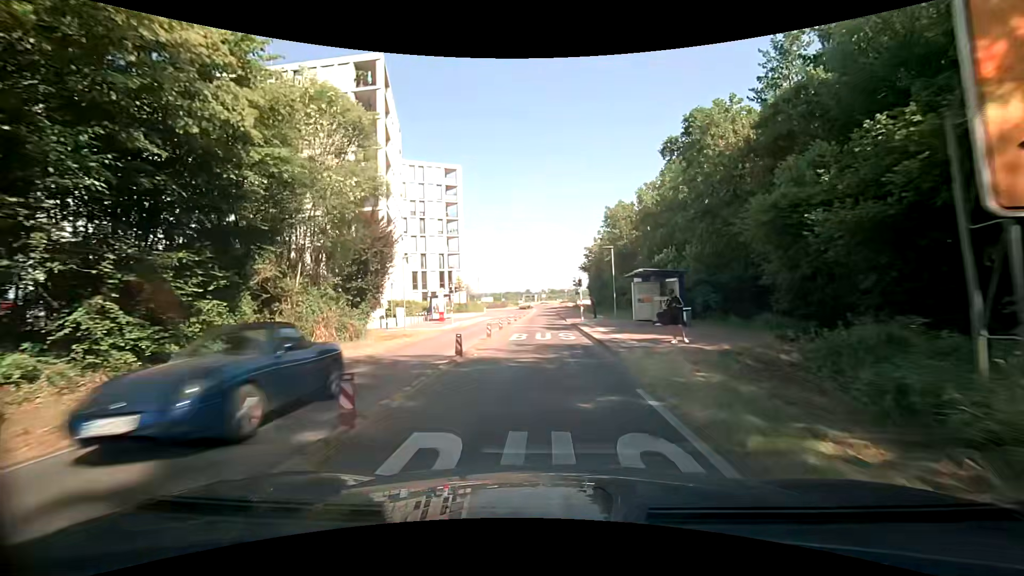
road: tertiary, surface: asphalt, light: Day
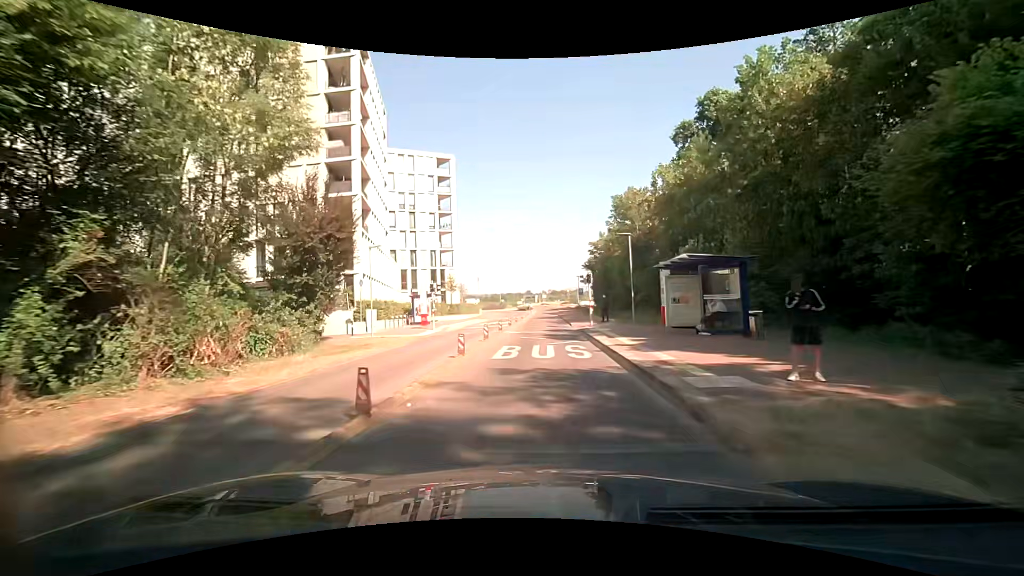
(0.0, +6.6) m; 0°
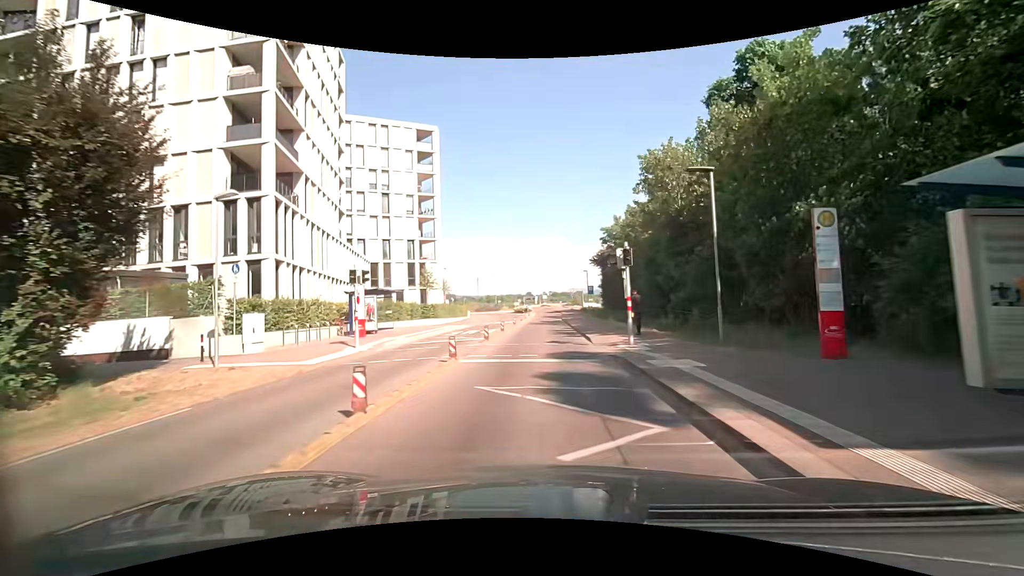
(-0.1, +13.1) m; 0°
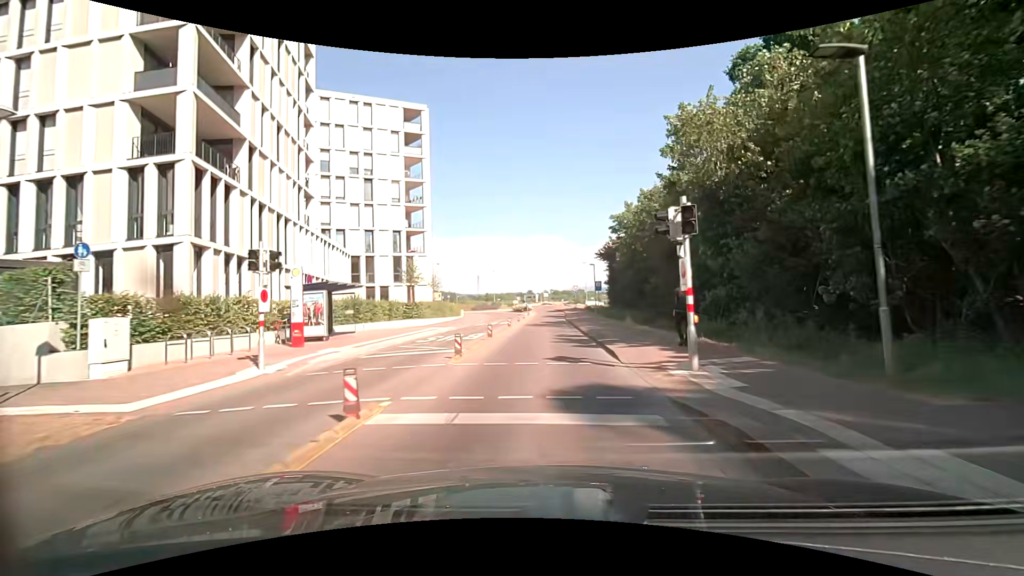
(0.0, +6.4) m; 0°
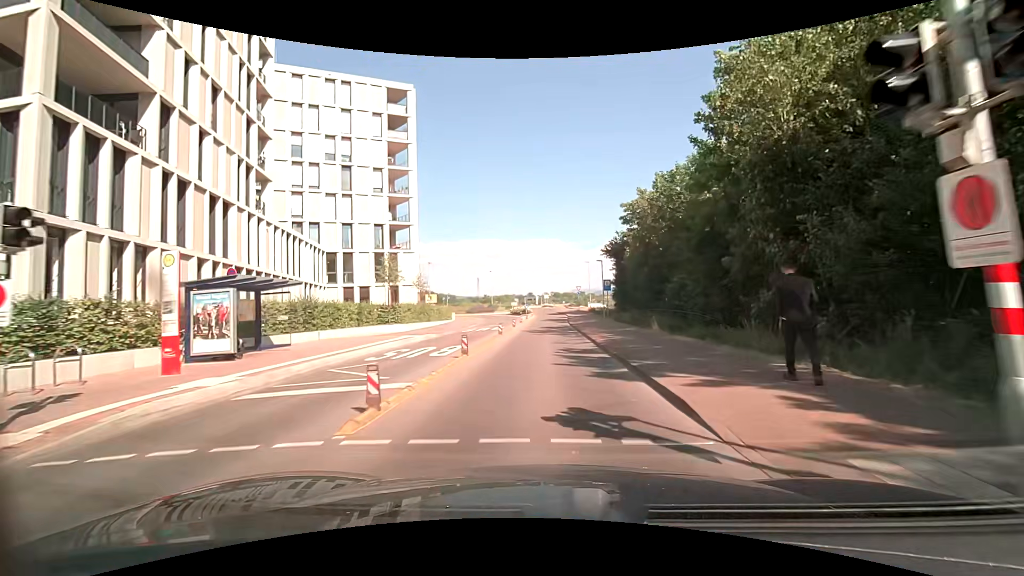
(0.0, +6.3) m; 0°
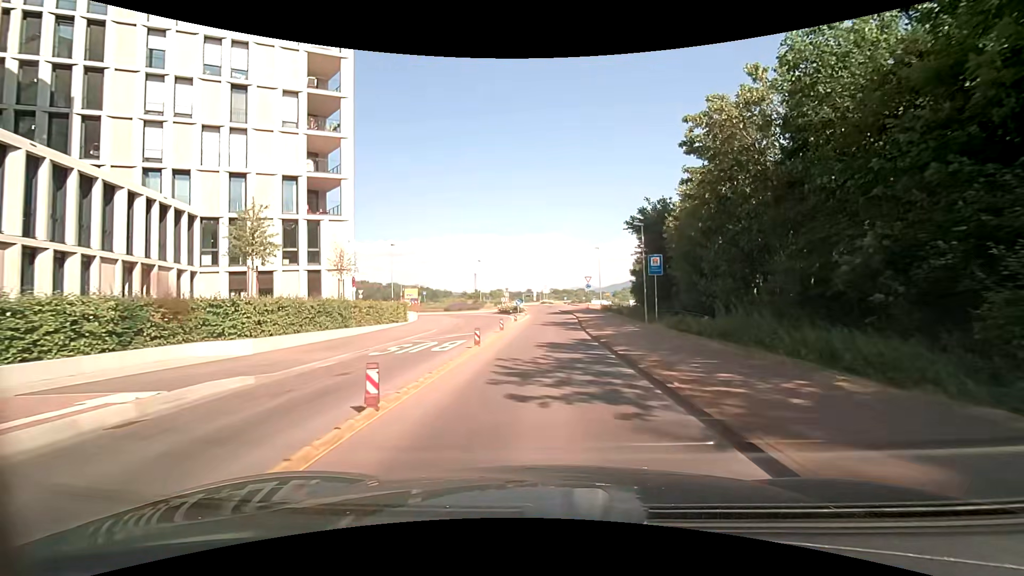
(-0.2, +17.4) m; -1°
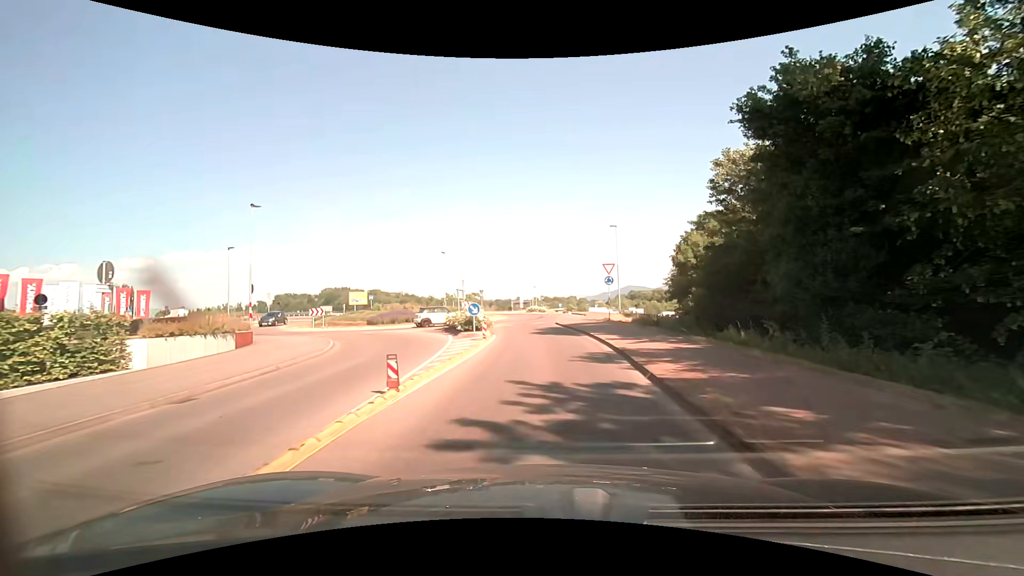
(+0.3, +25.0) m; +1°
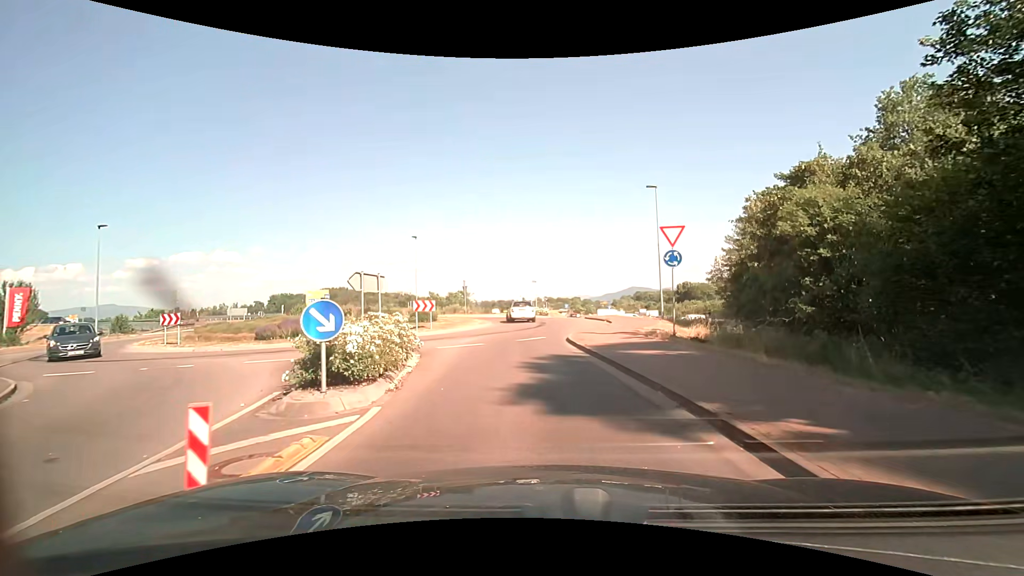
(0.0, +15.3) m; -1°
(0, +10) (-1, +20) (0, +30) (-2, +40) (-10, +45) (-19, +50) (-27, +56) (-35, +62) (-43, +67) (-53, +71) m
